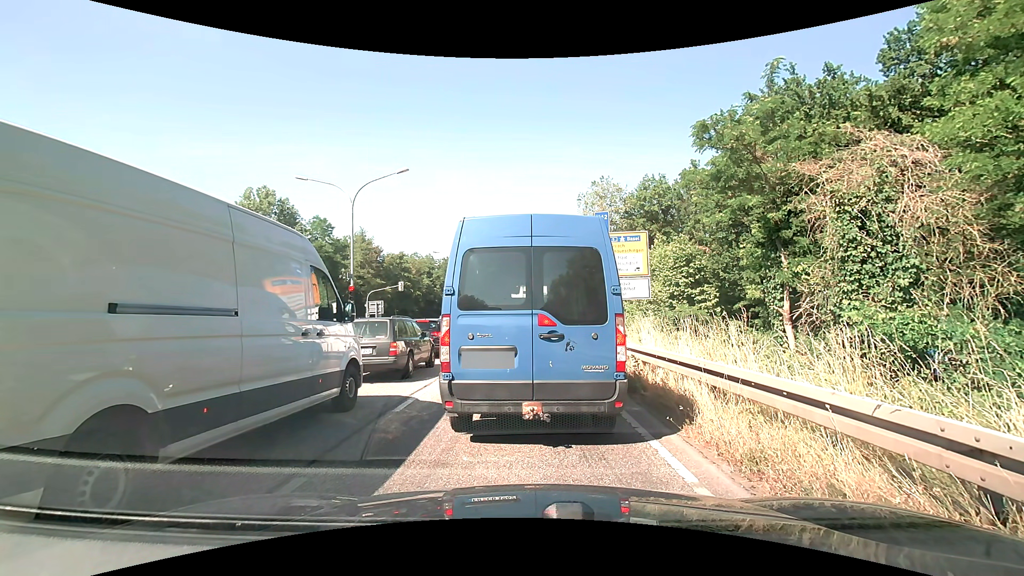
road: primary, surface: asphalt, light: Day
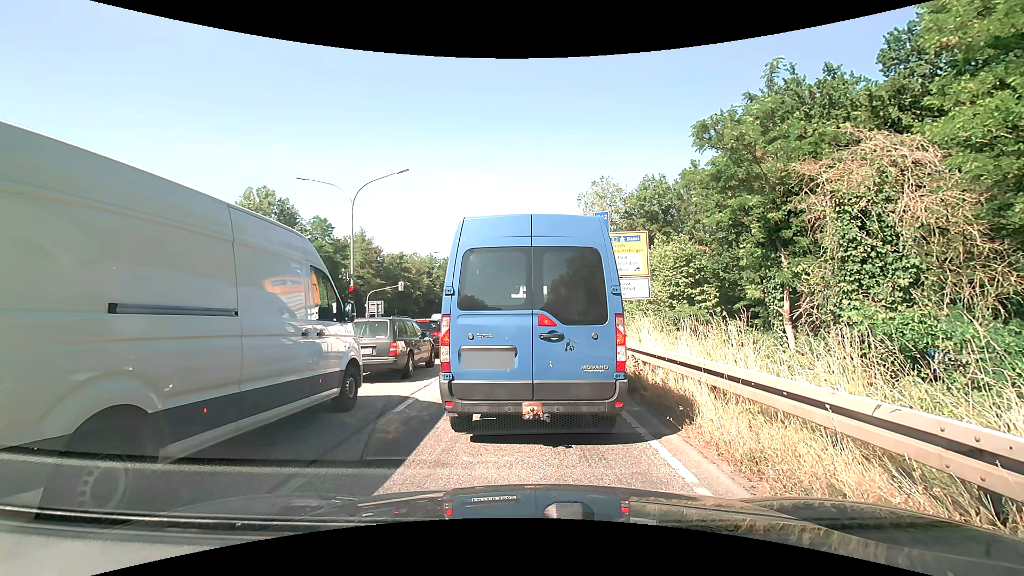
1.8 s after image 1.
(0.0, 0.0) m; 0°
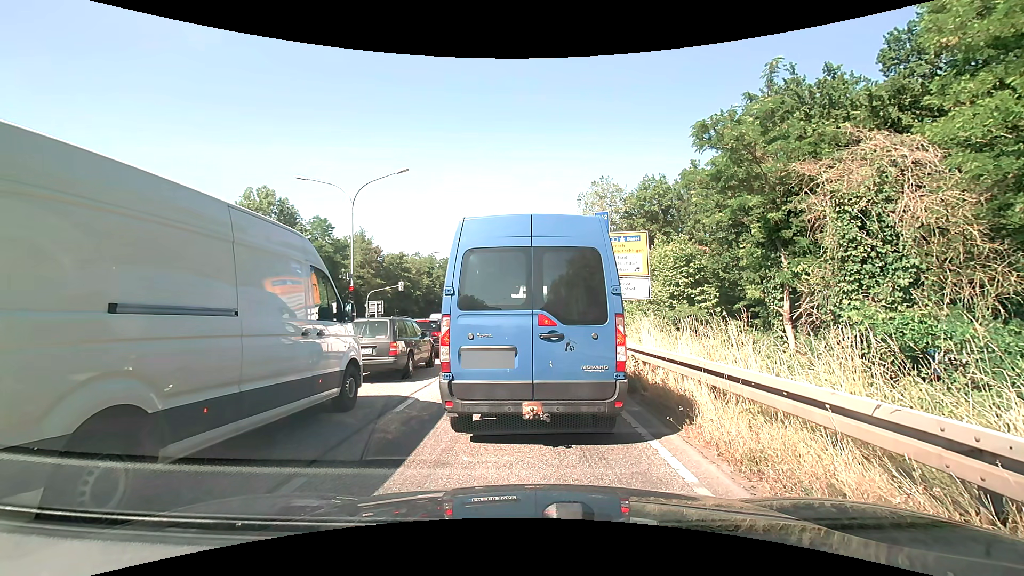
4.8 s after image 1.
(0.0, 0.0) m; 0°
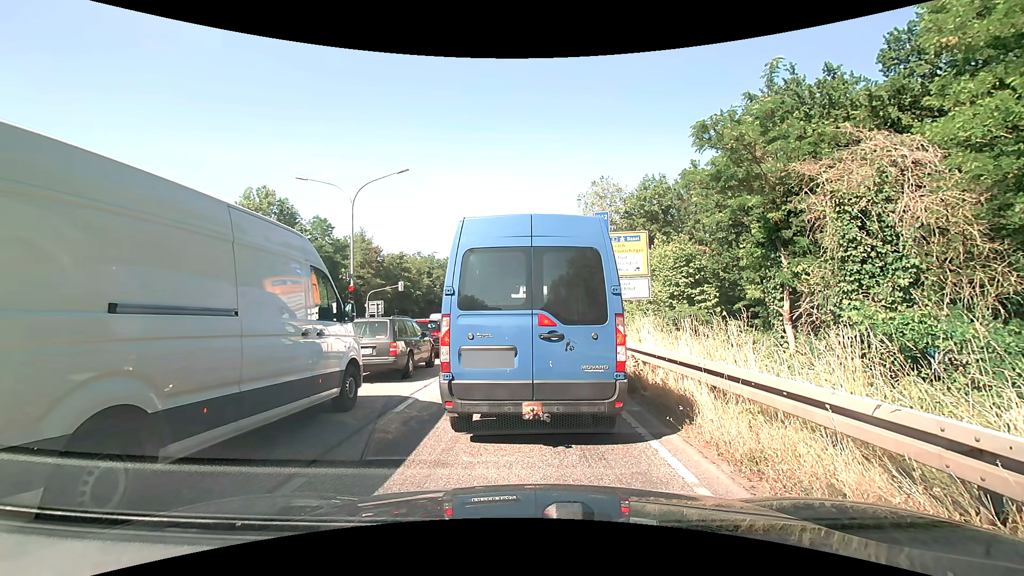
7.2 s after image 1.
(0.0, 0.0) m; 0°
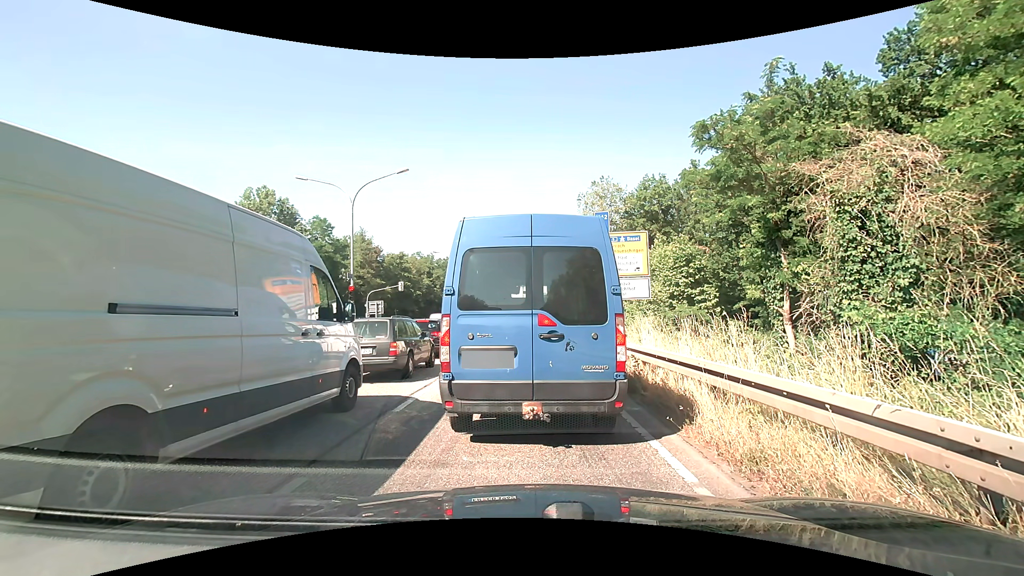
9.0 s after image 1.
(0.0, 0.0) m; 0°
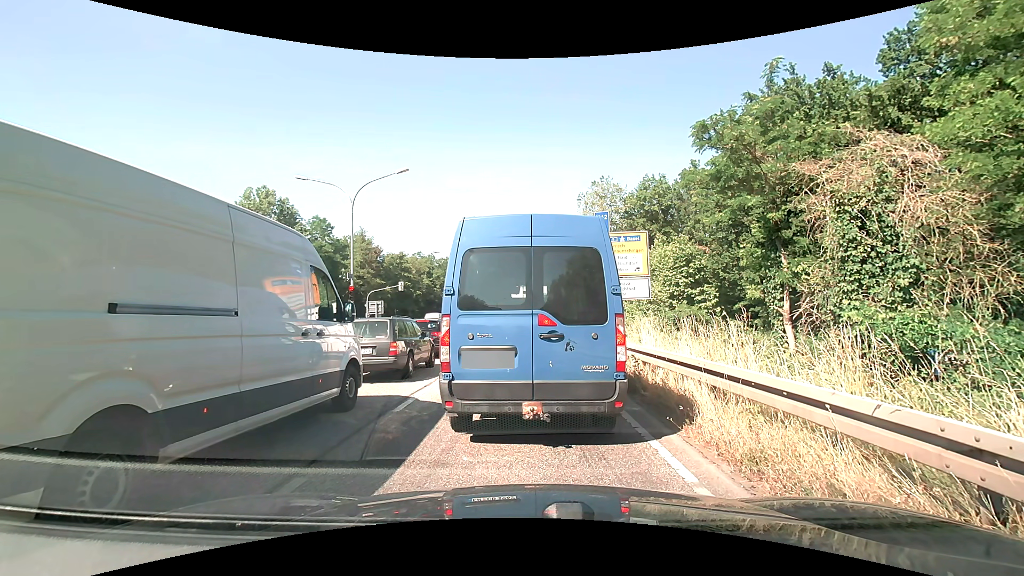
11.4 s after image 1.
(0.0, 0.0) m; 0°
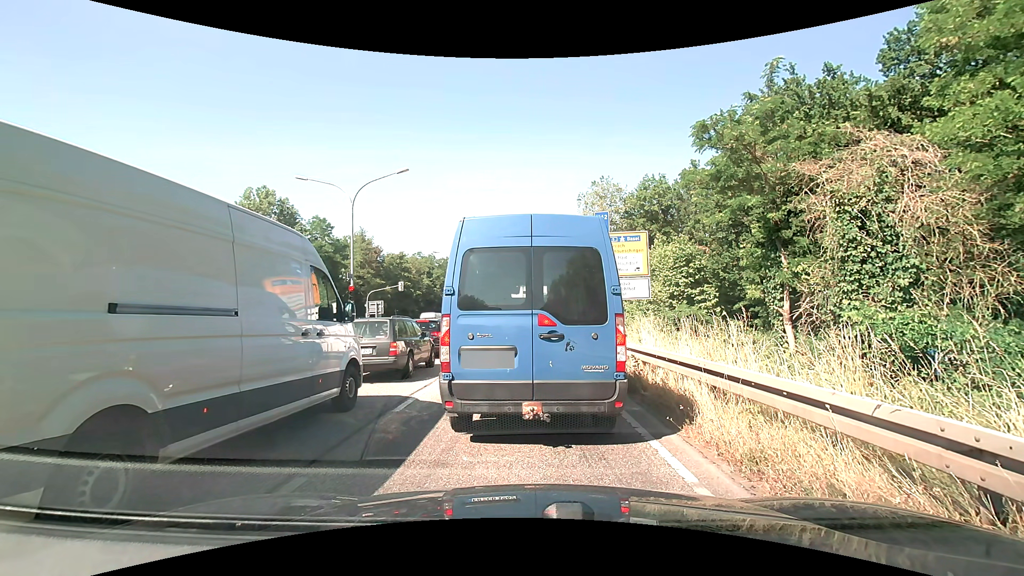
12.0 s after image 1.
(0.0, 0.0) m; 0°
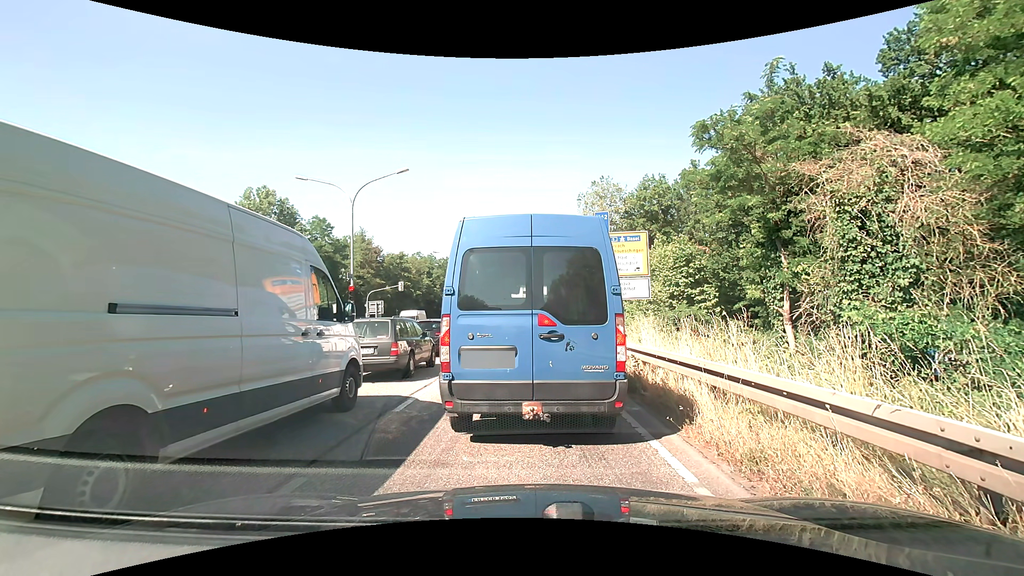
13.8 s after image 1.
(0.0, 0.0) m; 0°
(0, +10) (0, +20) (-1, +30) (-1, +40) (-1, +50) (-1, +60) (-1, +70) (-1, +80) (-1, +90) (-1, +100) m
